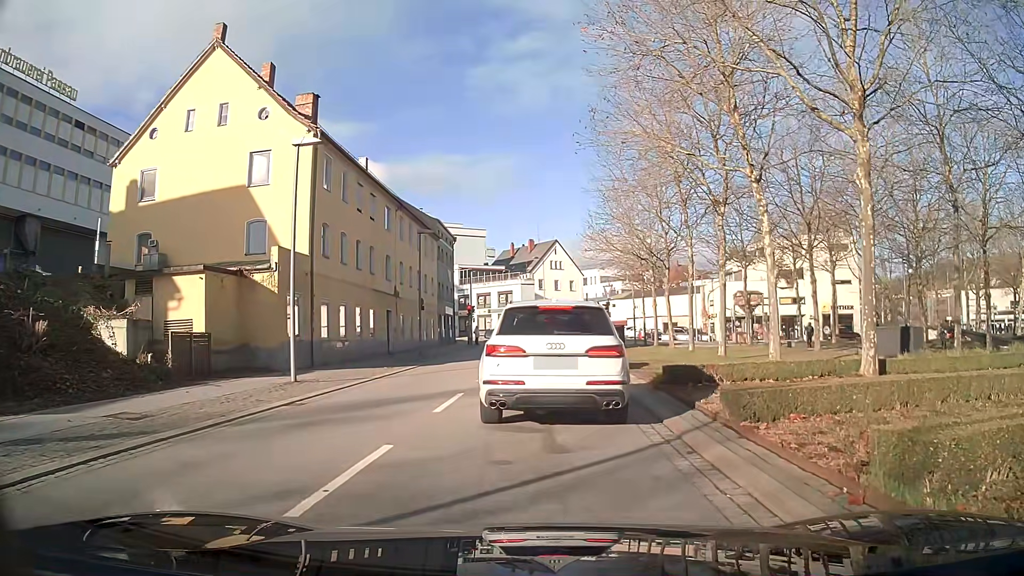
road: tertiary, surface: asphalt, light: Day
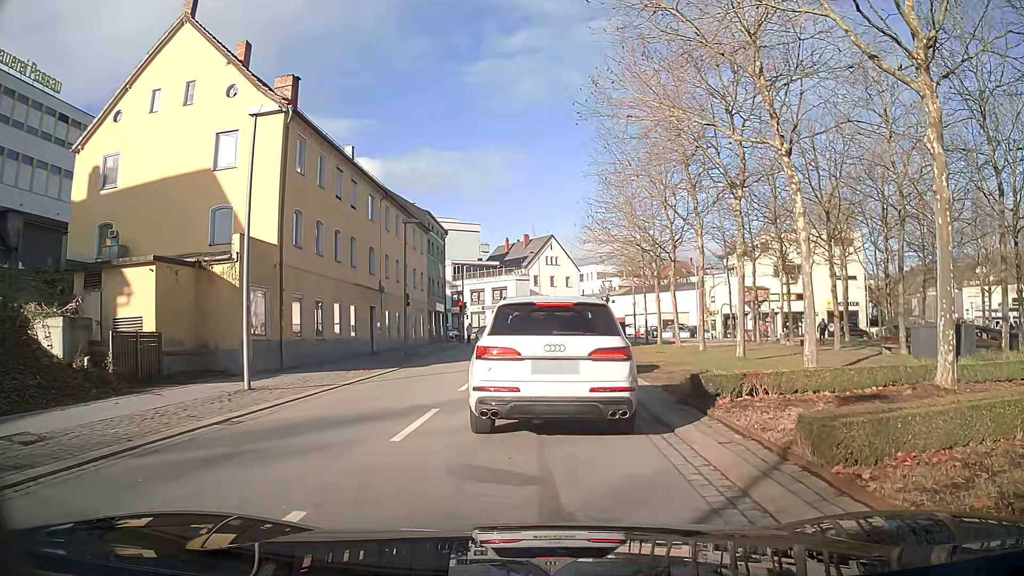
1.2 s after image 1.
(0.0, +2.8) m; 0°
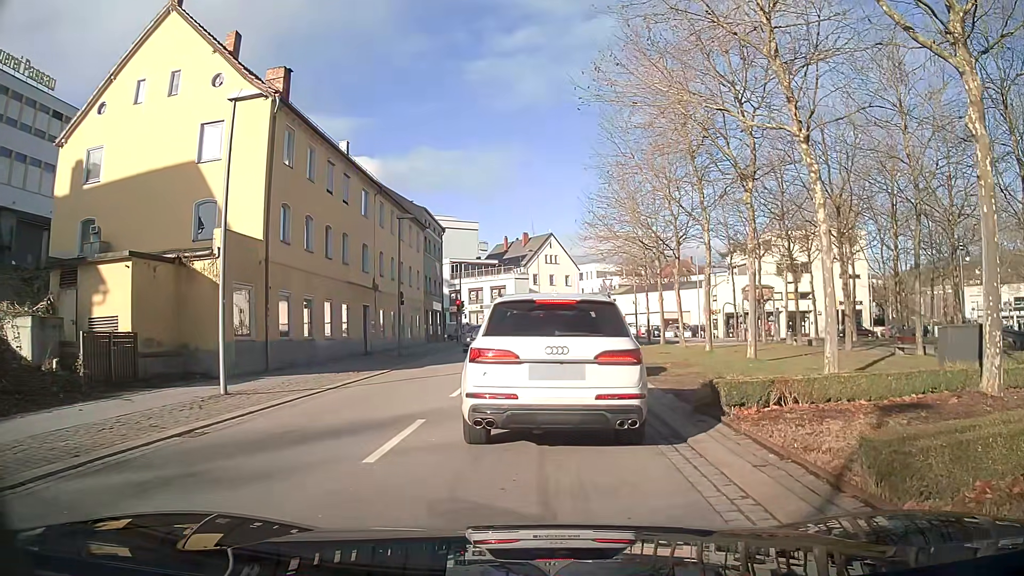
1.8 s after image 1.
(0.0, +1.2) m; 0°
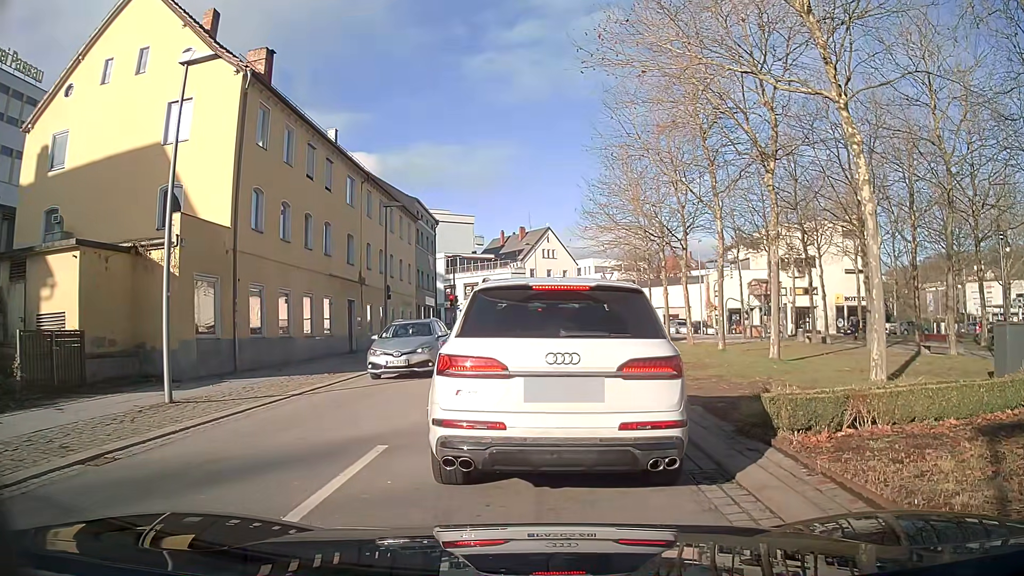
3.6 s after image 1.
(0.0, +2.2) m; 0°
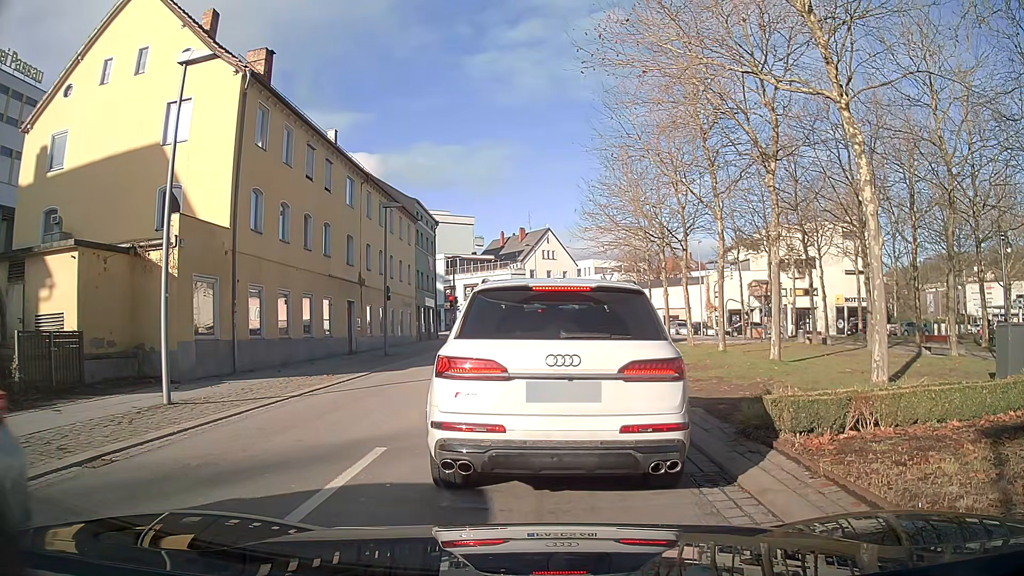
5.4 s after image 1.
(0.0, +0.2) m; 0°
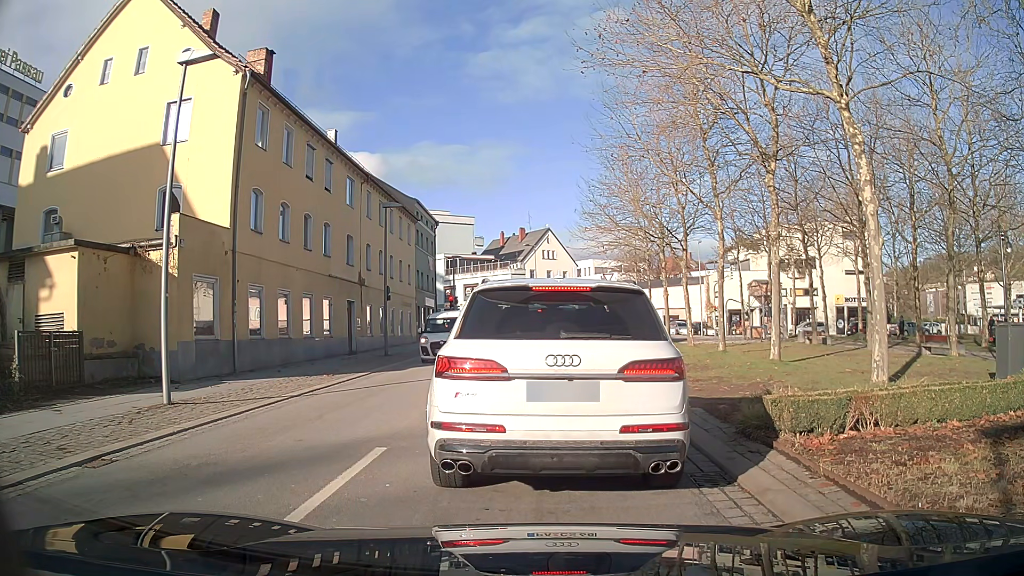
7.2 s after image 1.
(0.0, 0.0) m; 0°
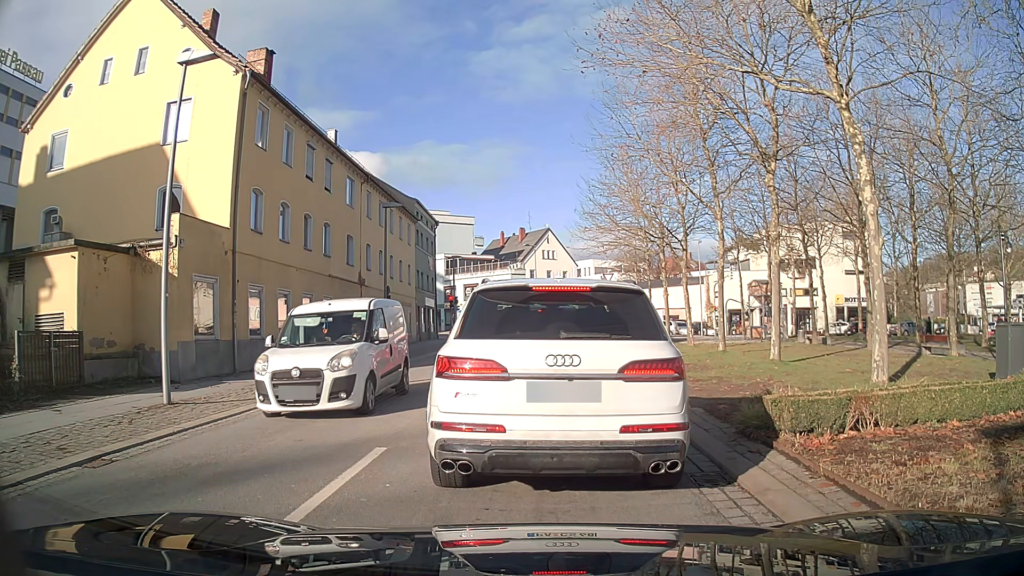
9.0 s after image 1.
(0.0, 0.0) m; 0°
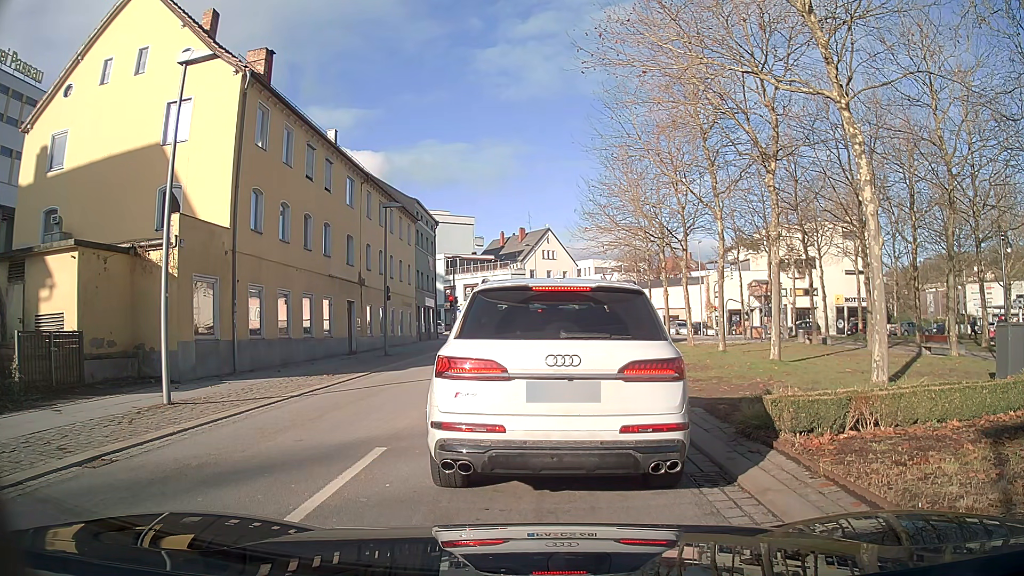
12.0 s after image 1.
(0.0, 0.0) m; 0°
